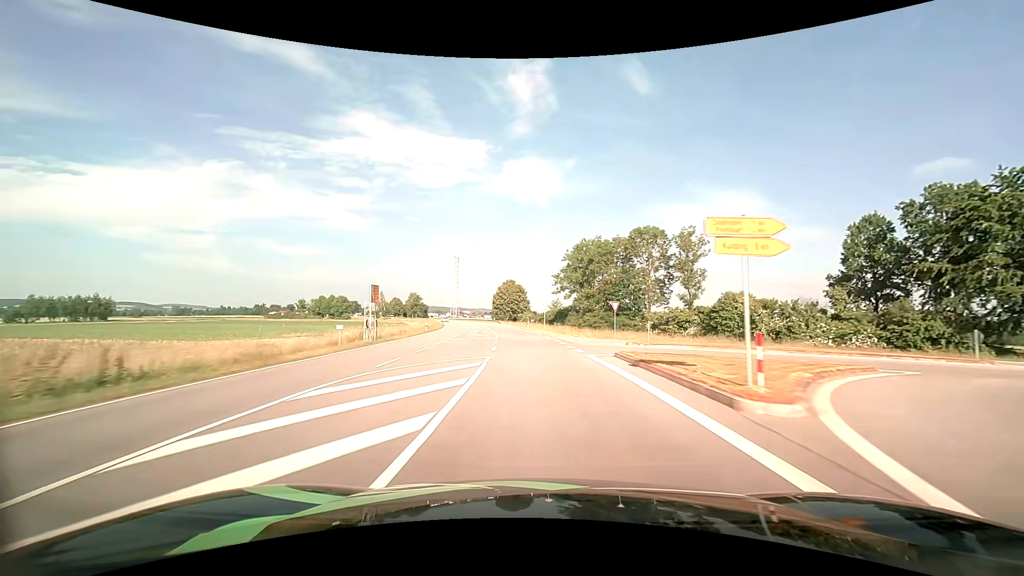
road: tertiary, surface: asphalt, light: Day
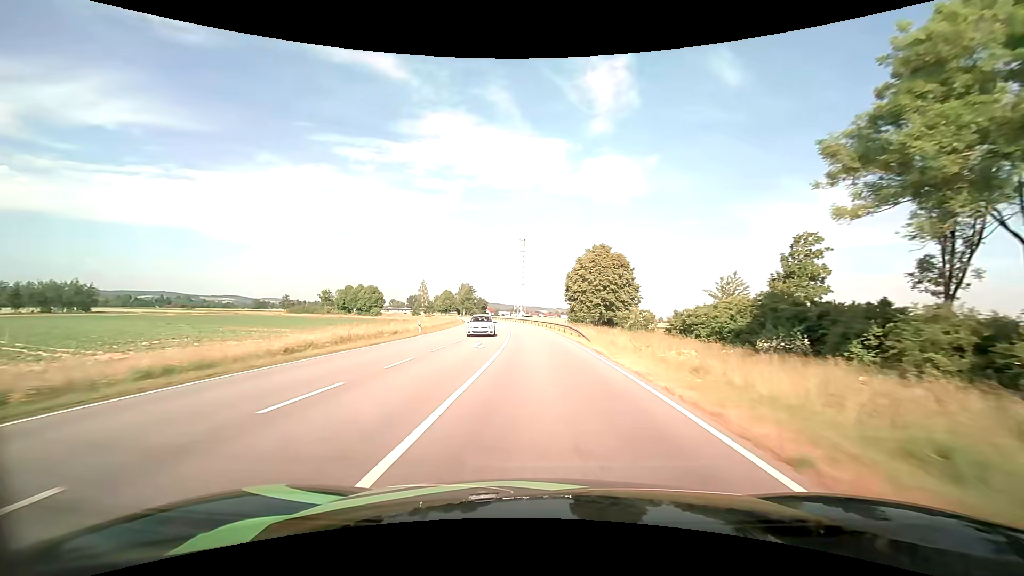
(-5.1, +67.5) m; -9°
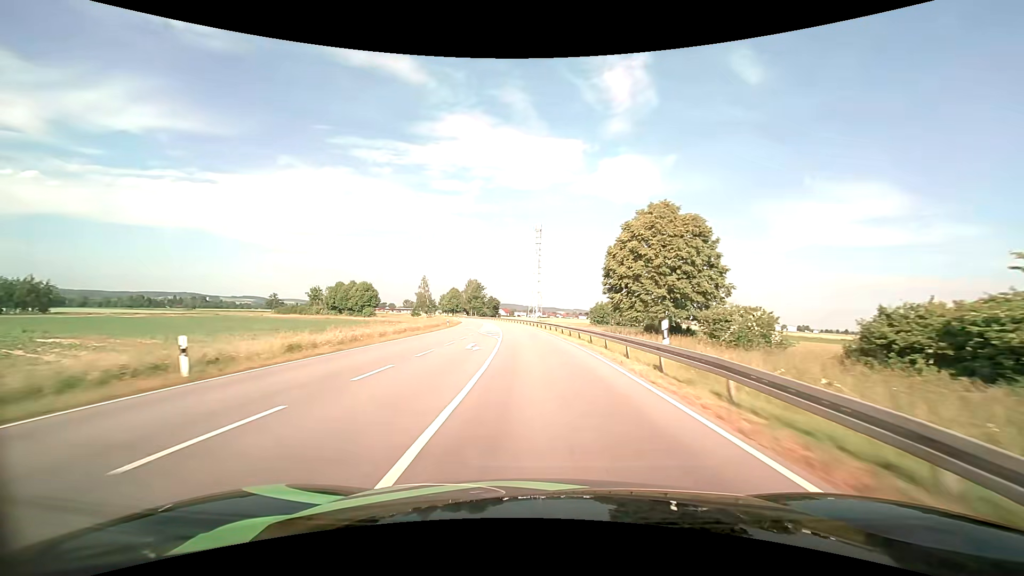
(-0.5, +26.8) m; -2°
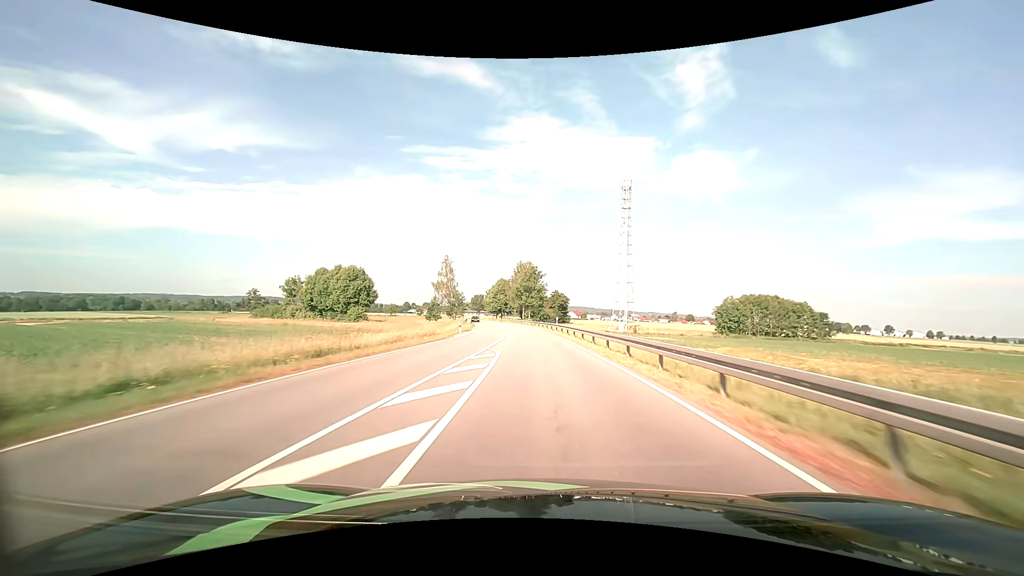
(-4.3, +67.2) m; -8°
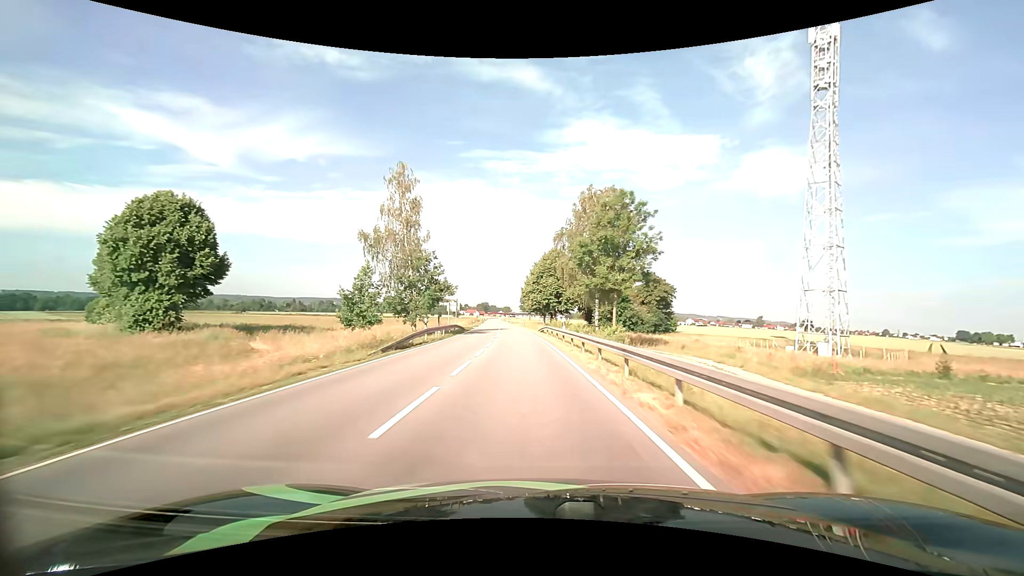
(-3.4, +68.5) m; -7°
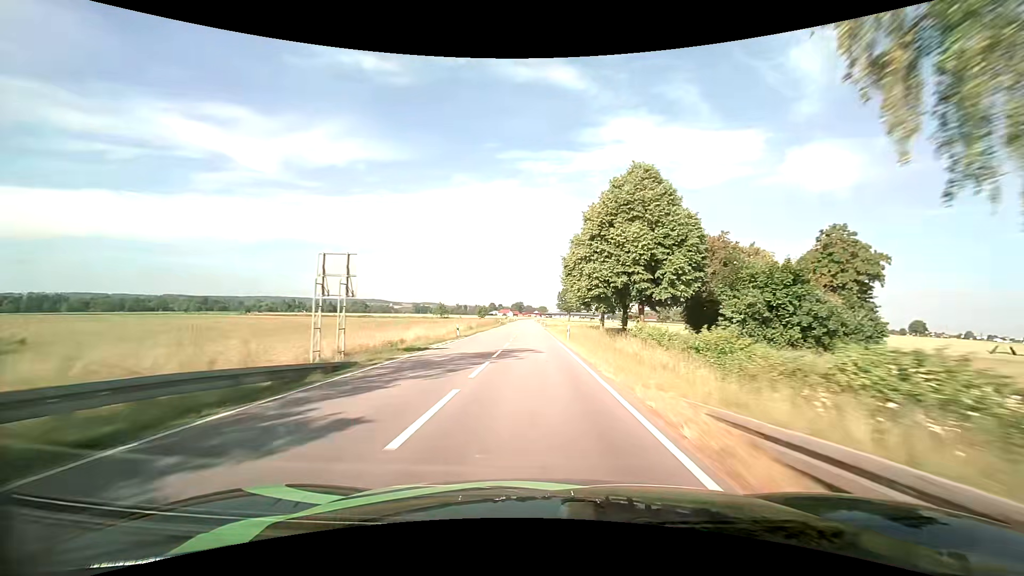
(-2.0, +42.7) m; -5°
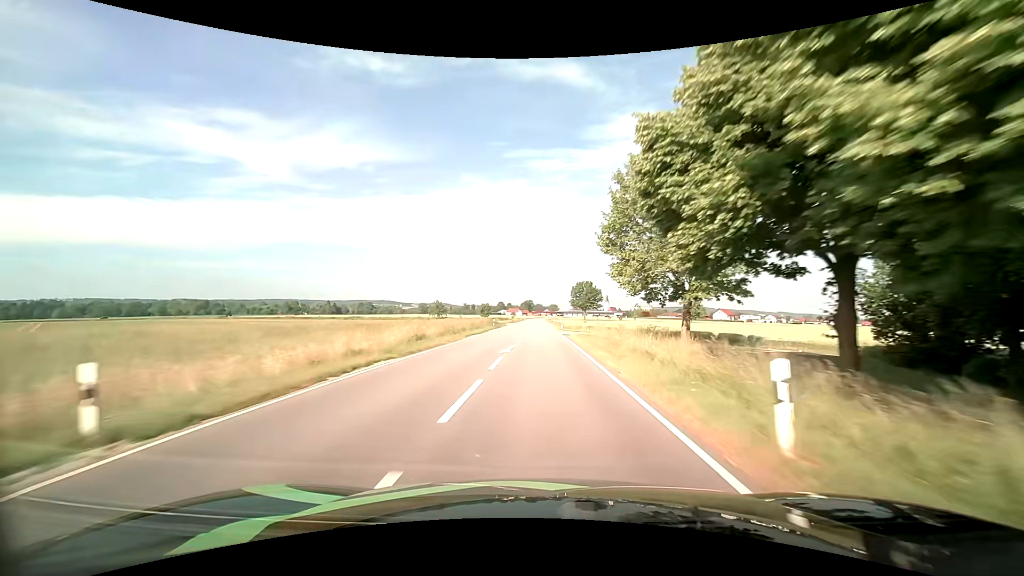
(-0.1, +29.0) m; -1°
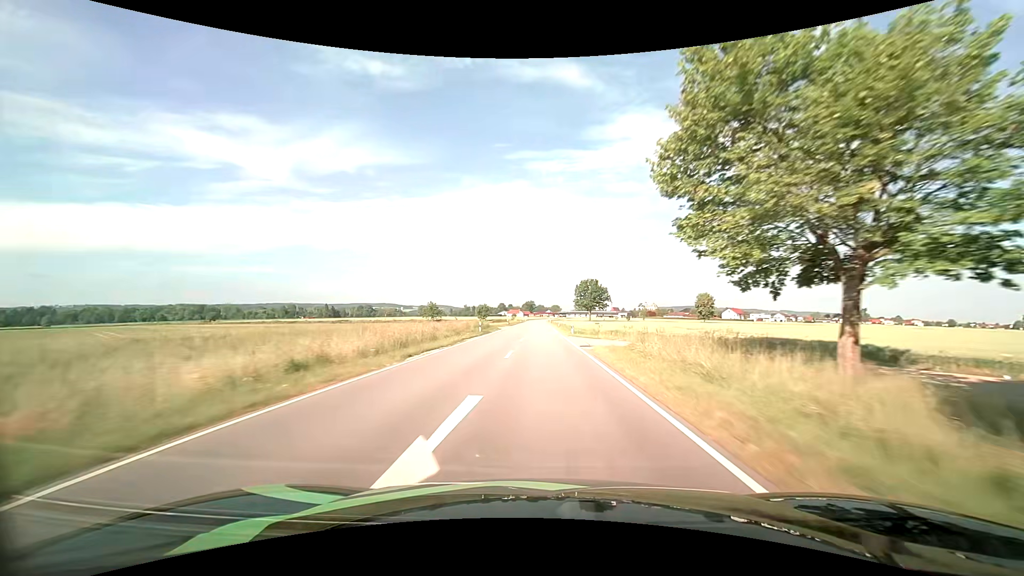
(0.0, +14.5) m; 0°
(0, +10) (0, +20) (0, +30) (0, +40) (0, +50) (0, +60) (0, +70) (0, +80) (0, +90) (0, +100) m
